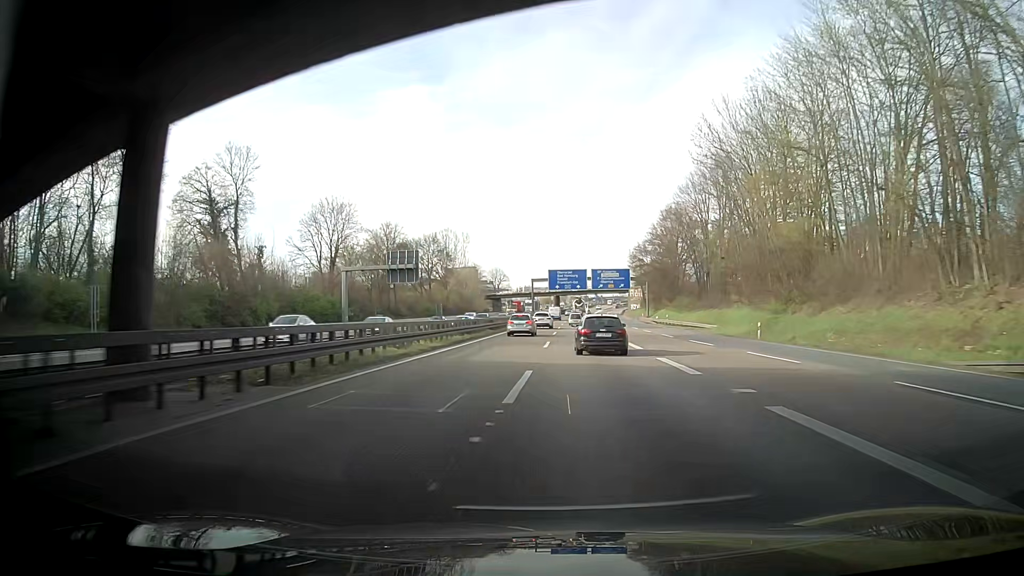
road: motorway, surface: asphalt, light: Day
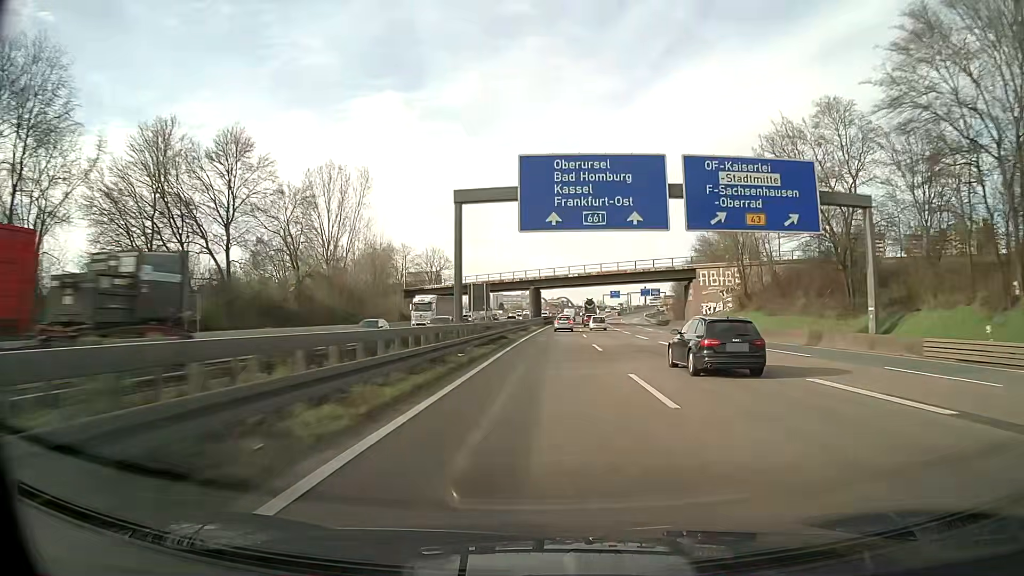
(0.0, +91.5) m; +2°
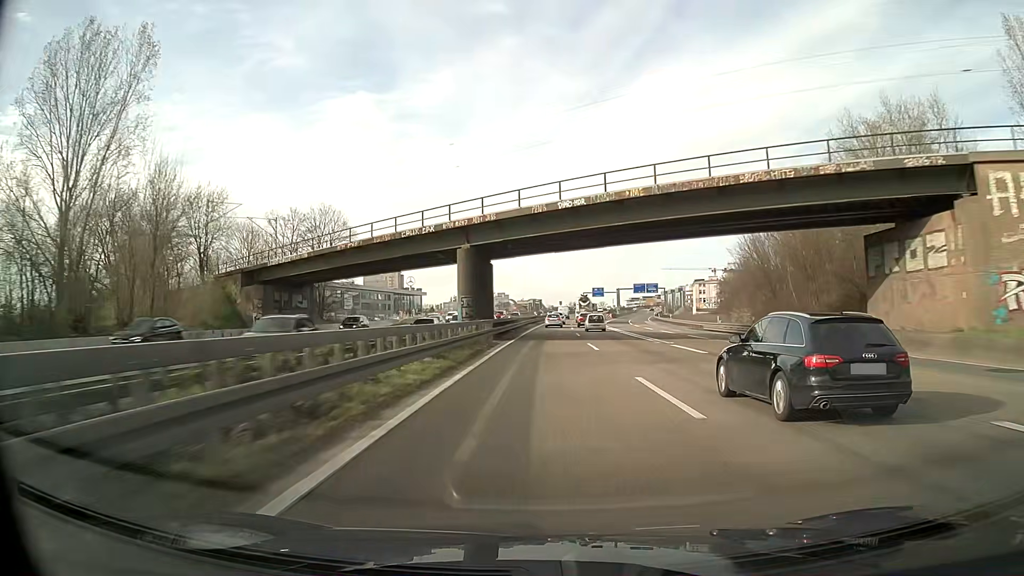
(+1.3, +55.8) m; +3°
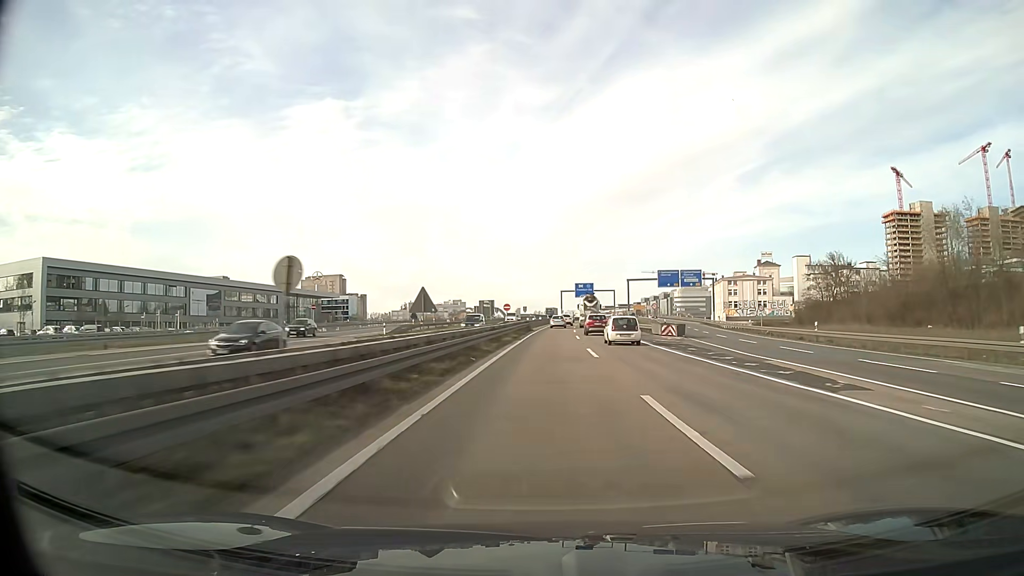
(+2.2, +93.9) m; +3°
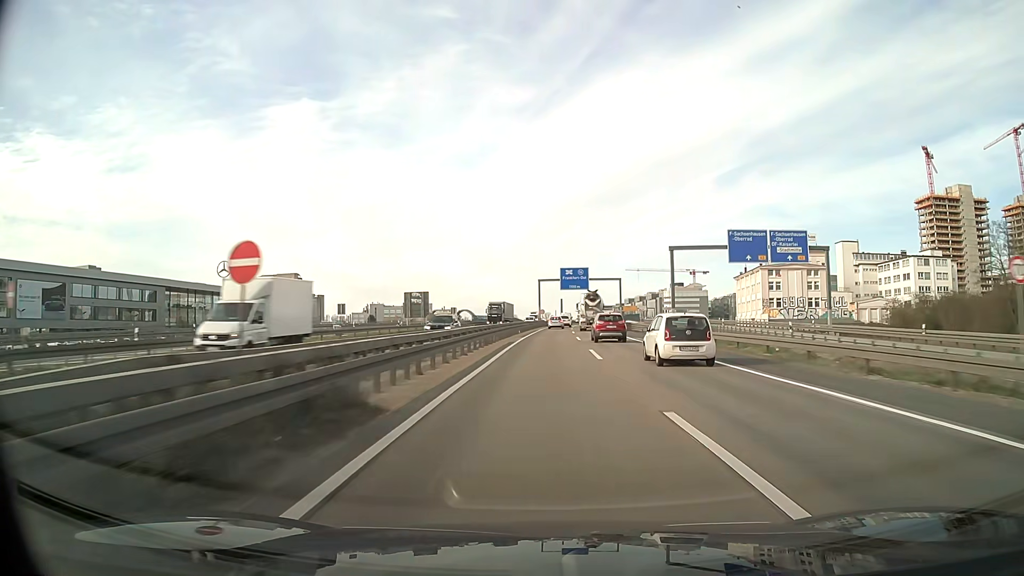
(+1.2, +56.6) m; +2°
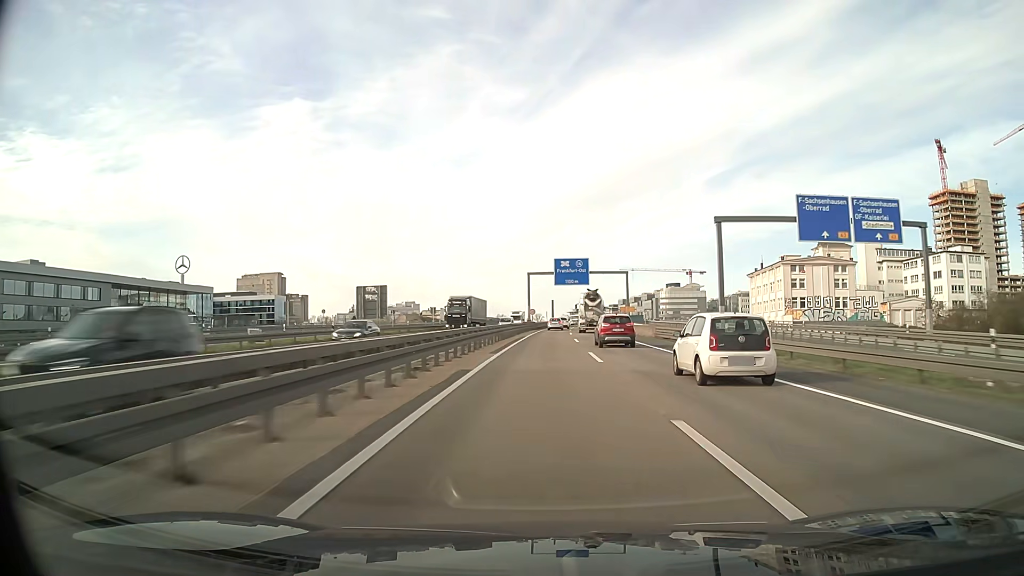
(+0.1, +18.9) m; +1°
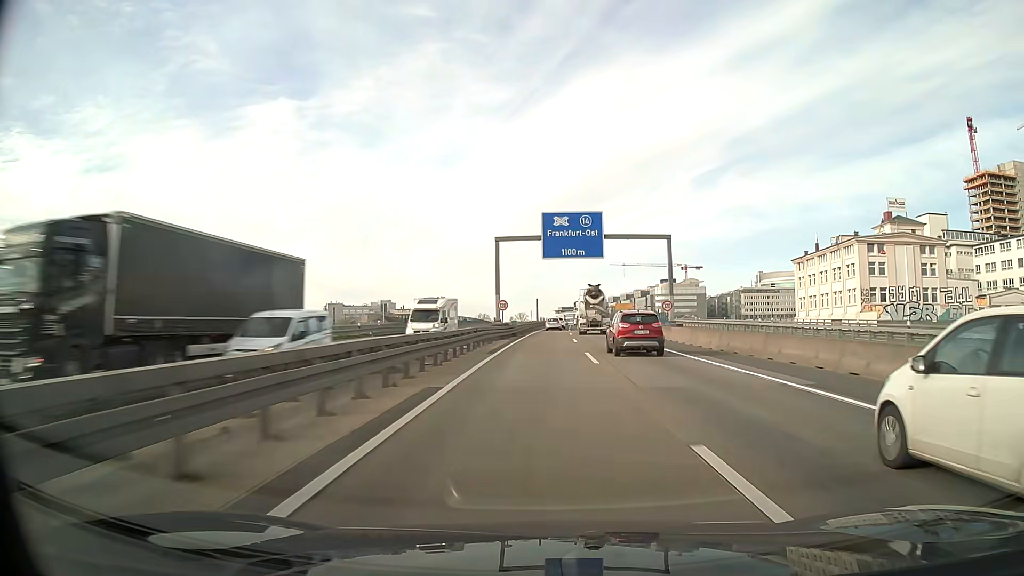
(+0.5, +37.9) m; +1°
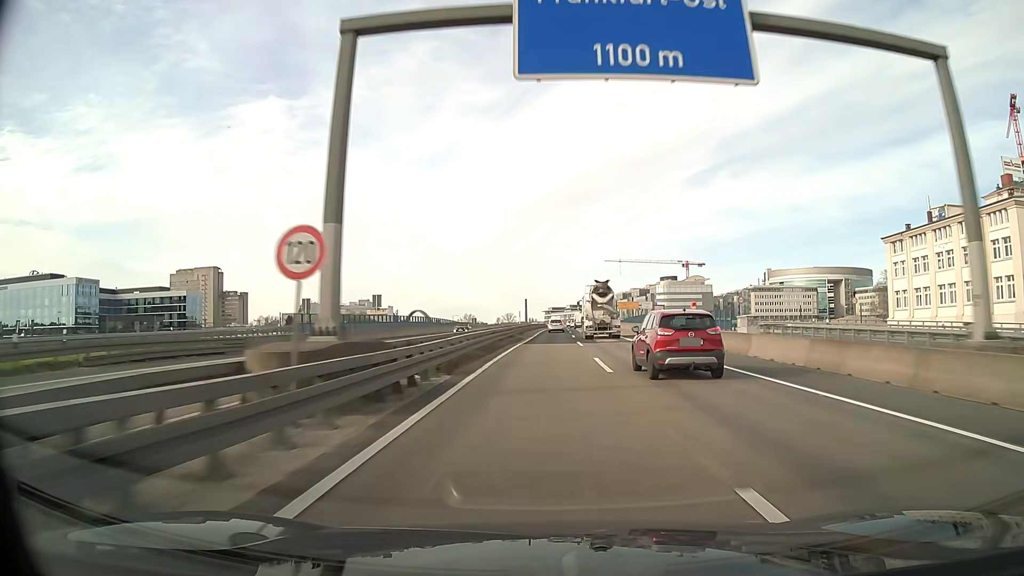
(+0.3, +37.9) m; +1°
(0, +10) (0, +20) (0, +30) (0, +40) (0, +50) (+1, +60) (+1, +70) (+1, +80) (+2, +90) (+2, +100) m
